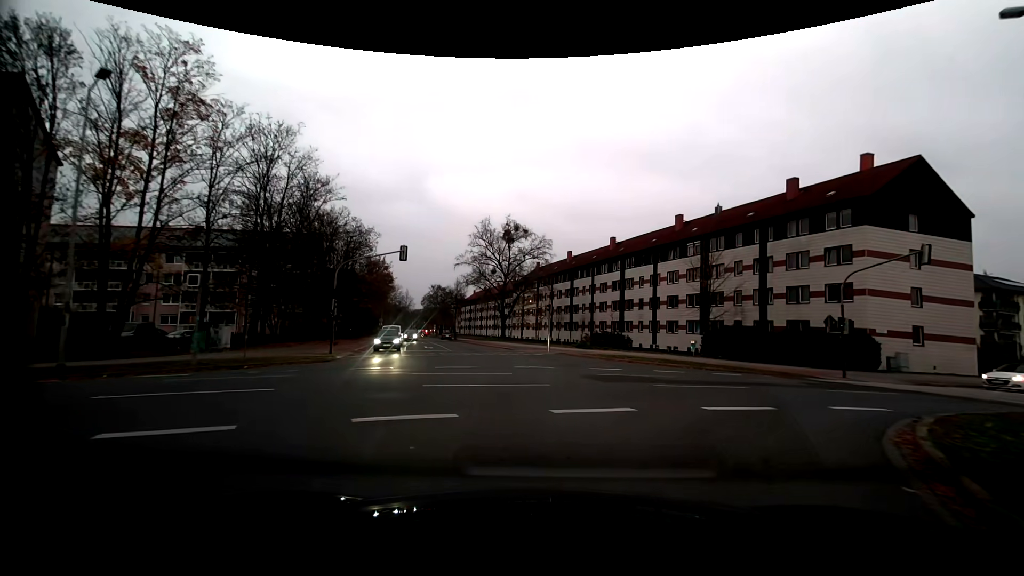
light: Dusk
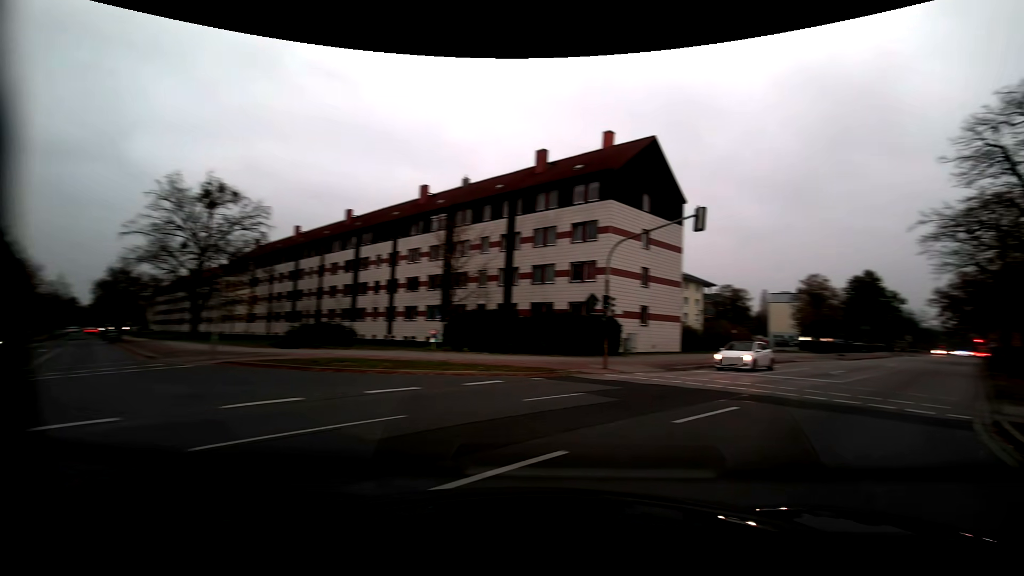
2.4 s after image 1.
(+1.8, +10.0) m; +30°
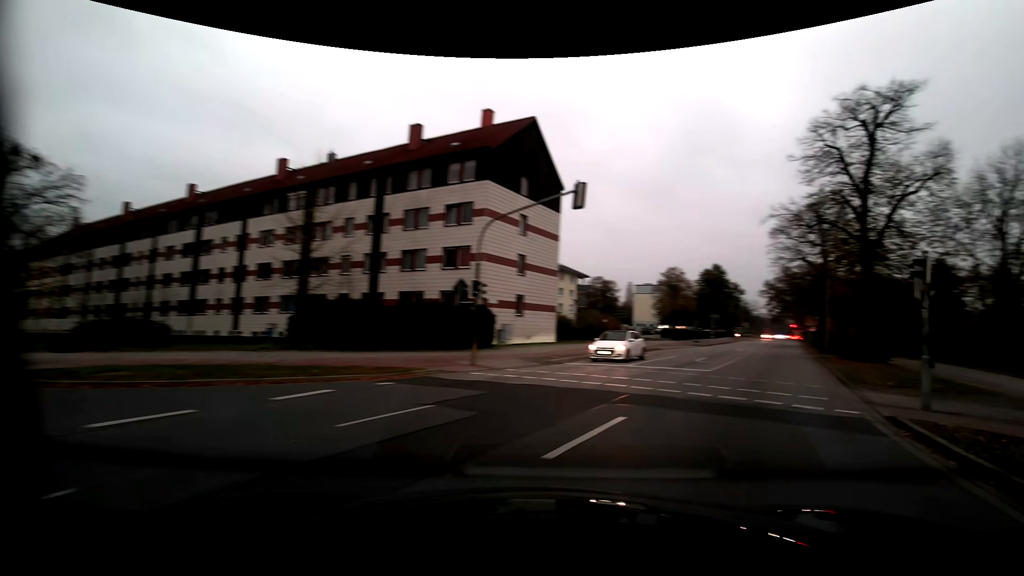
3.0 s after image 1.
(+0.3, +3.2) m; +13°
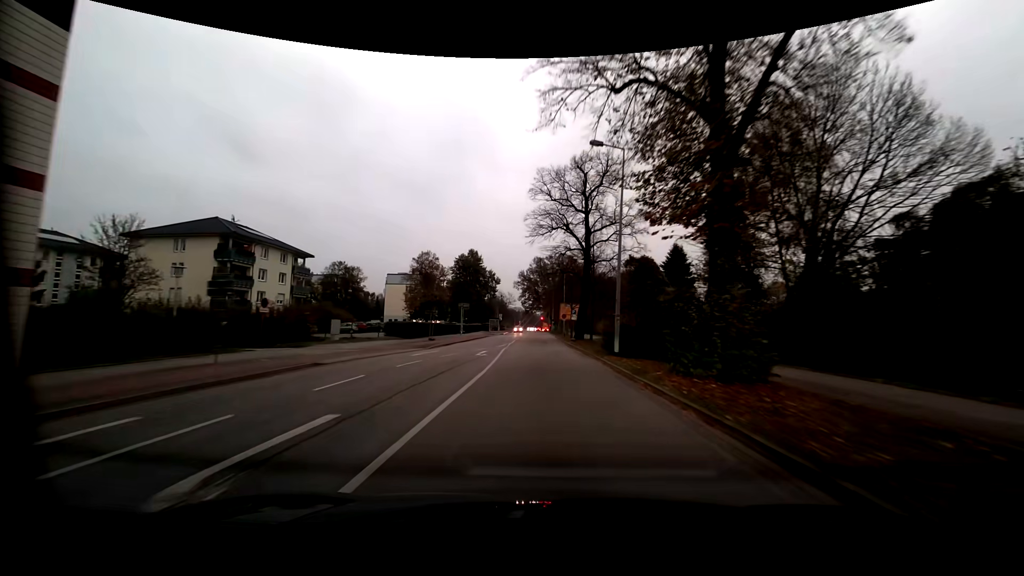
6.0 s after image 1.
(+8.3, +22.5) m; +25°
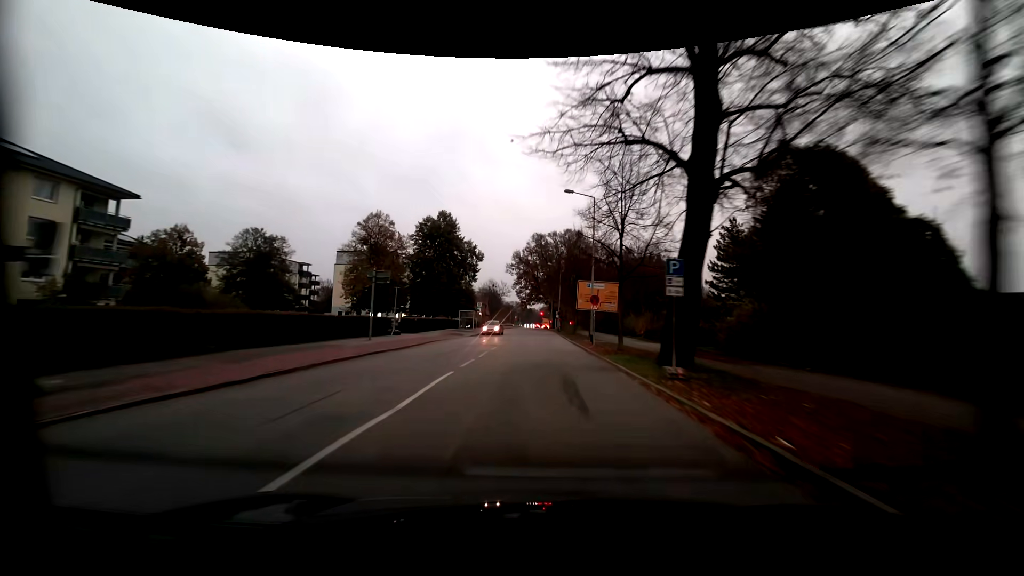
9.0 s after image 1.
(+0.1, +35.0) m; 0°
